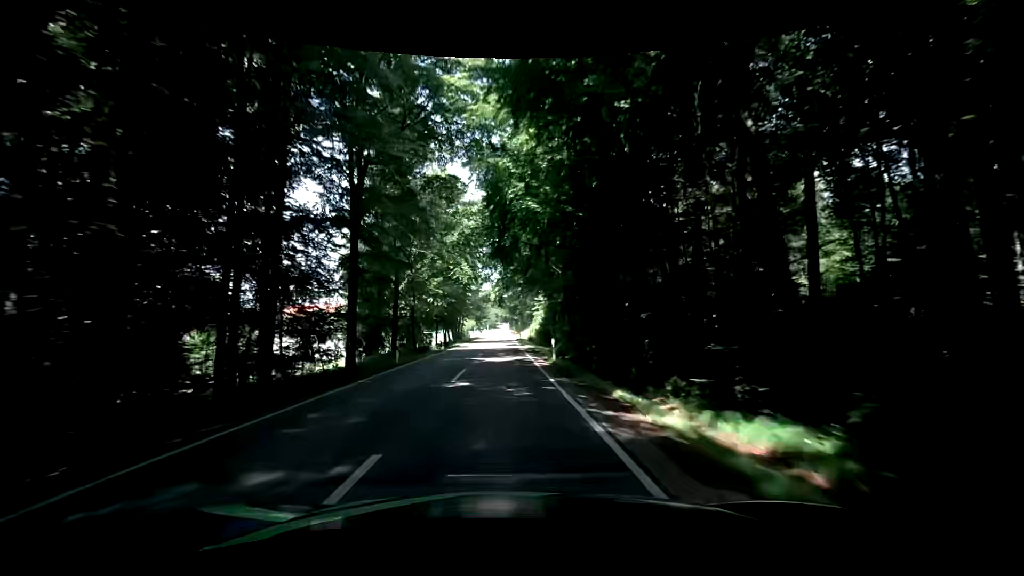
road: secondary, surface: asphalt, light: Day
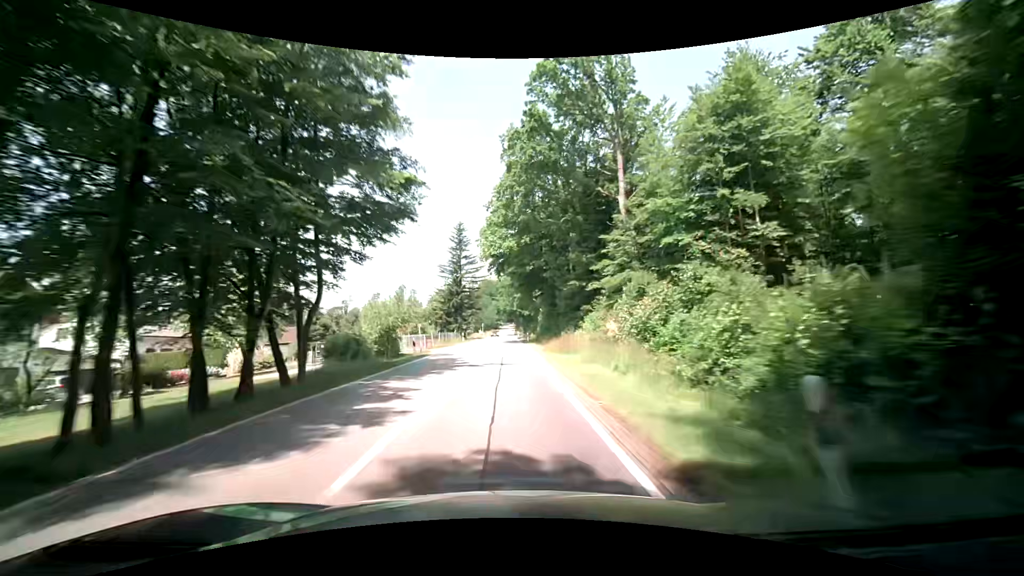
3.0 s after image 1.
(+1.1, +69.1) m; +1°
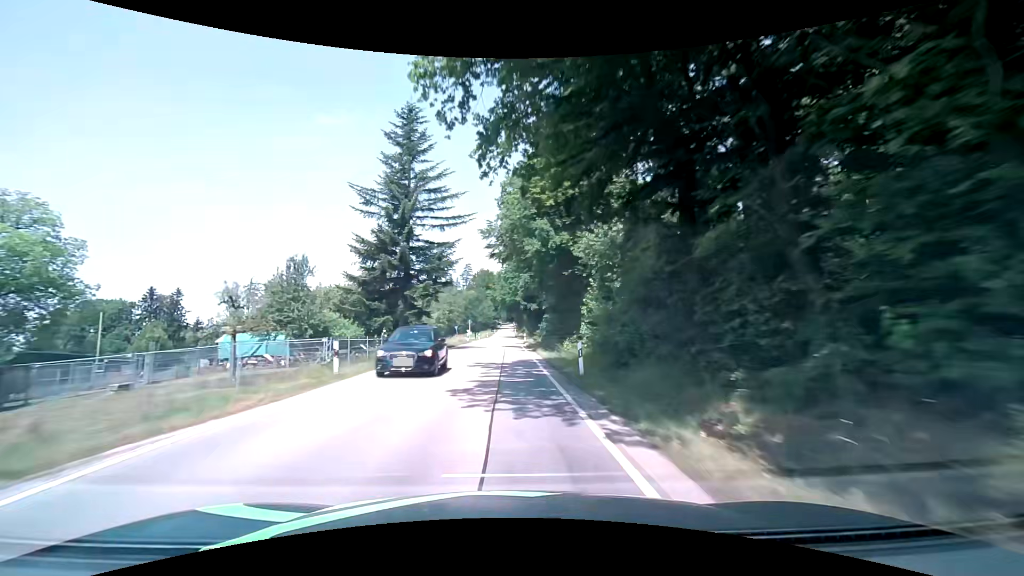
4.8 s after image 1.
(-0.3, +40.7) m; 0°
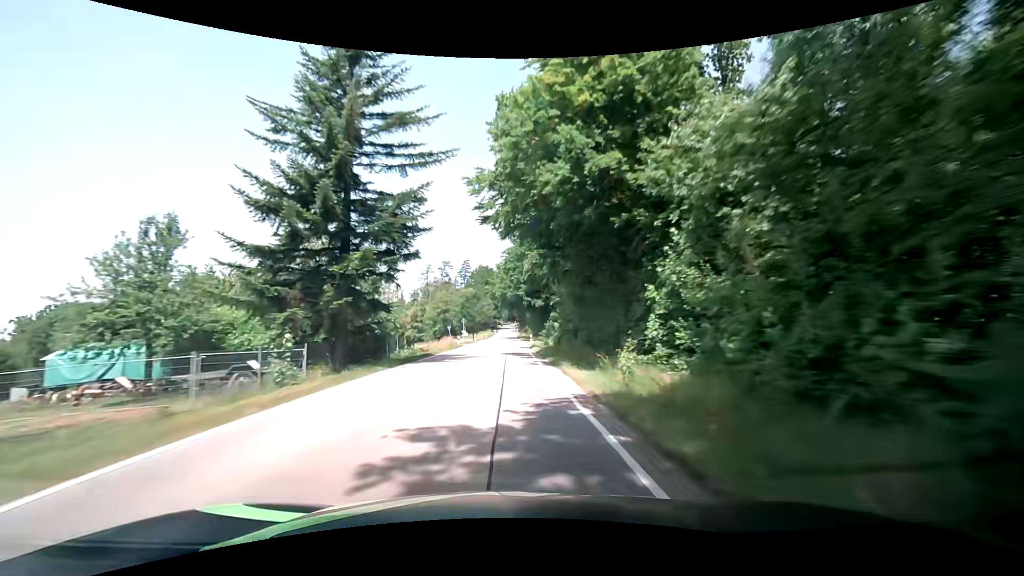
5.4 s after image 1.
(0.0, +13.4) m; 0°
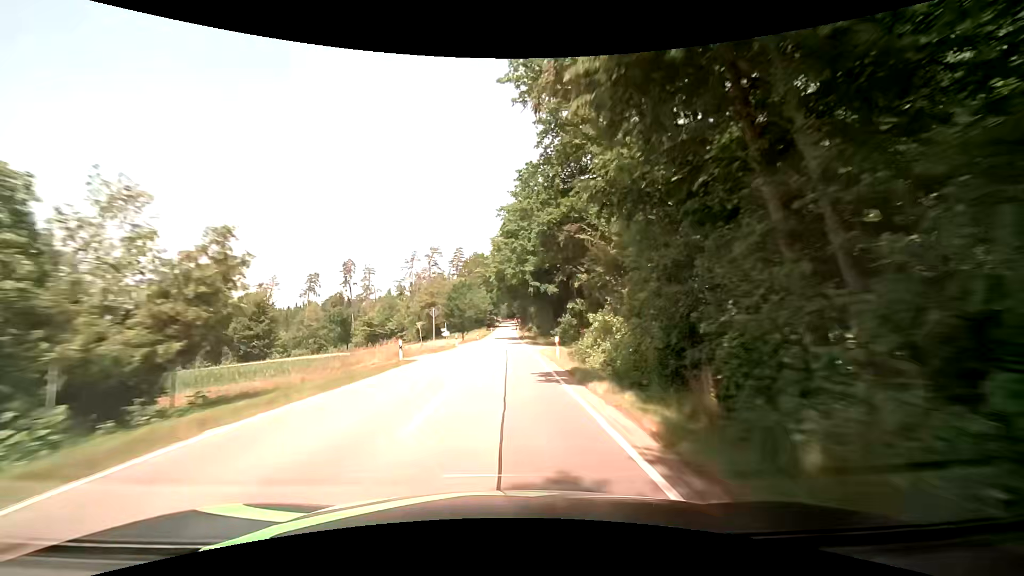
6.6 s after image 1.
(0.0, +26.7) m; +1°
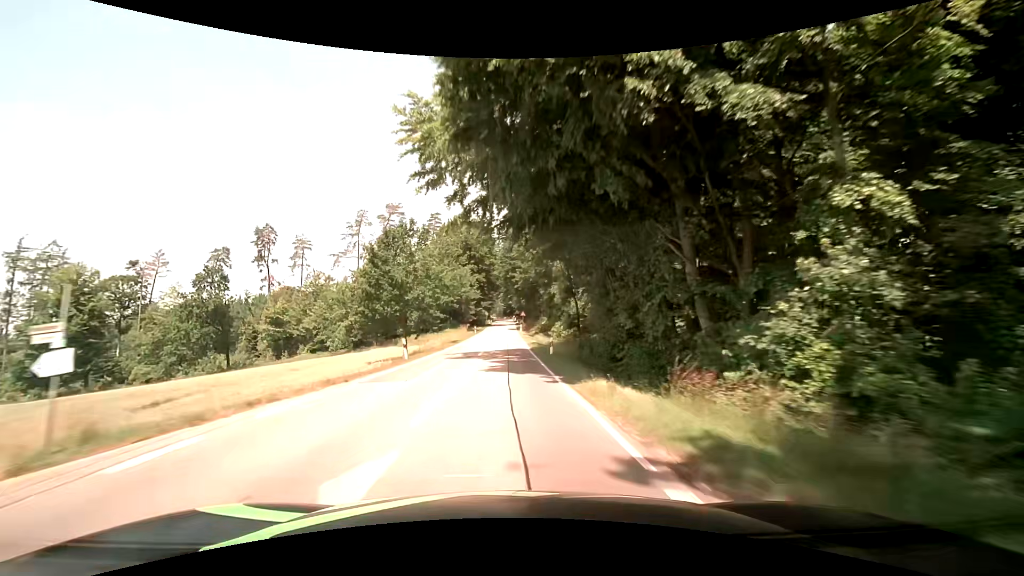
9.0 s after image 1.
(-0.2, +52.8) m; 0°
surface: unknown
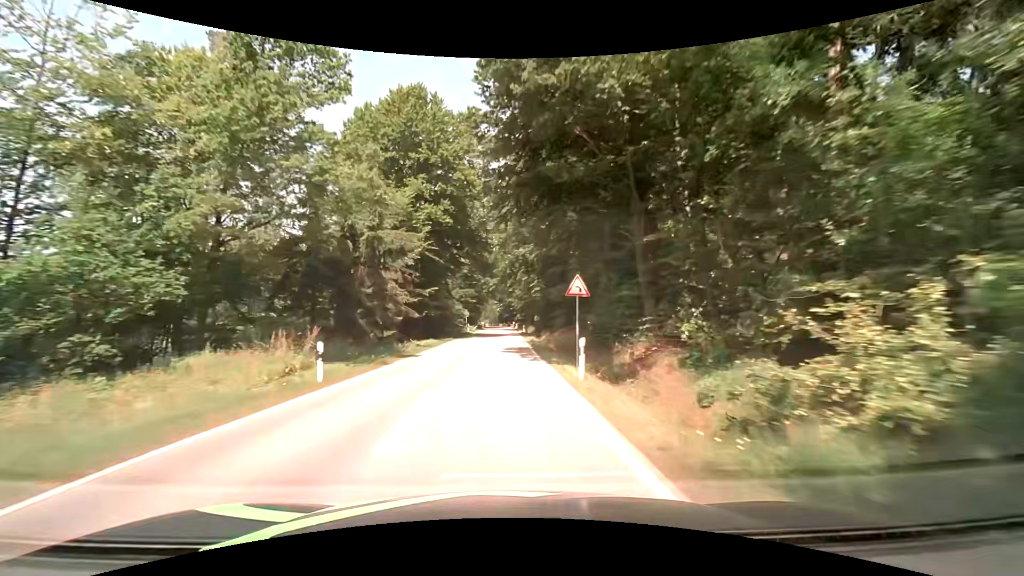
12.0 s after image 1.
(+0.1, +60.6) m; +1°
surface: asphalt
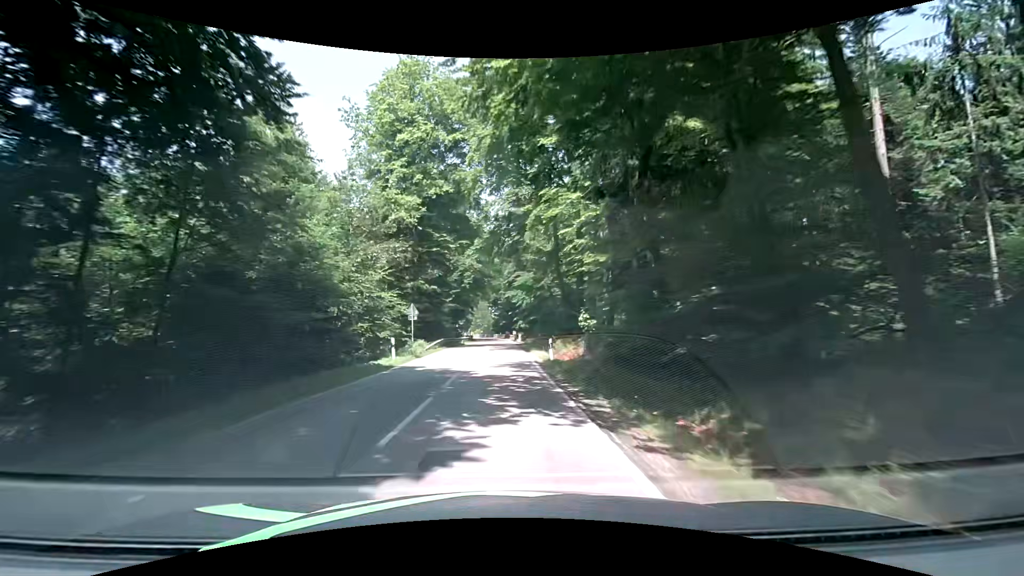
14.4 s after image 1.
(0.0, +40.9) m; 0°
(0, +10) (0, +20) (0, +30) (0, +40) (0, +50) (-1, +60) (-1, +70) (-1, +80) (-1, +90) (-2, +100) m
